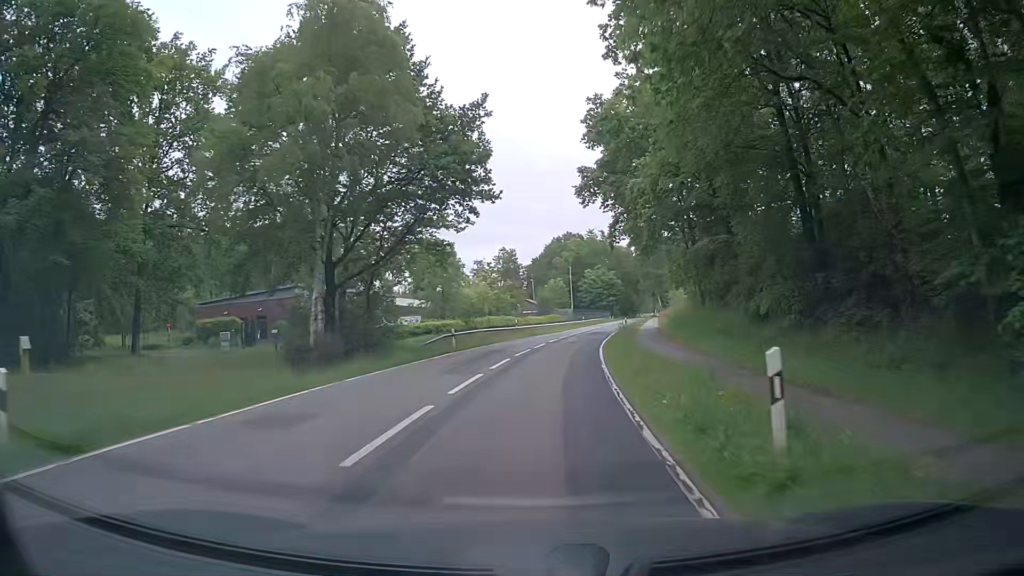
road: tertiary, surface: asphalt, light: Day
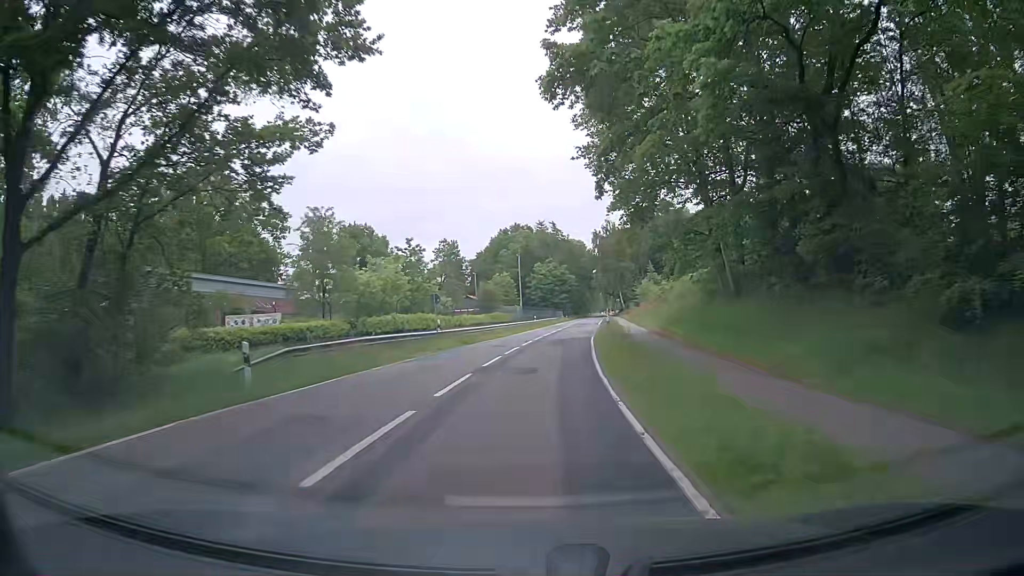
(+0.7, +19.0) m; +3°
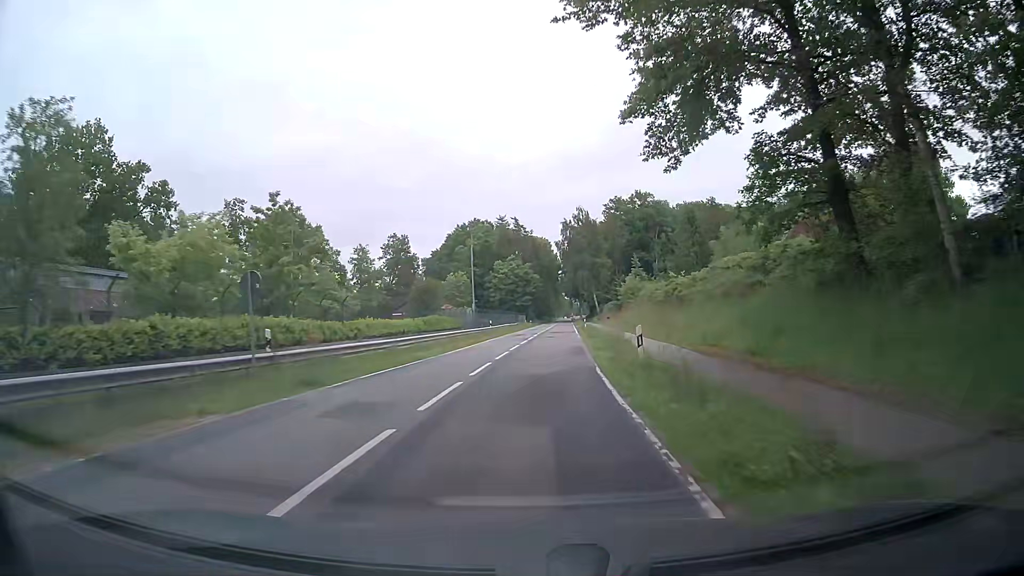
(+1.1, +19.4) m; +5°
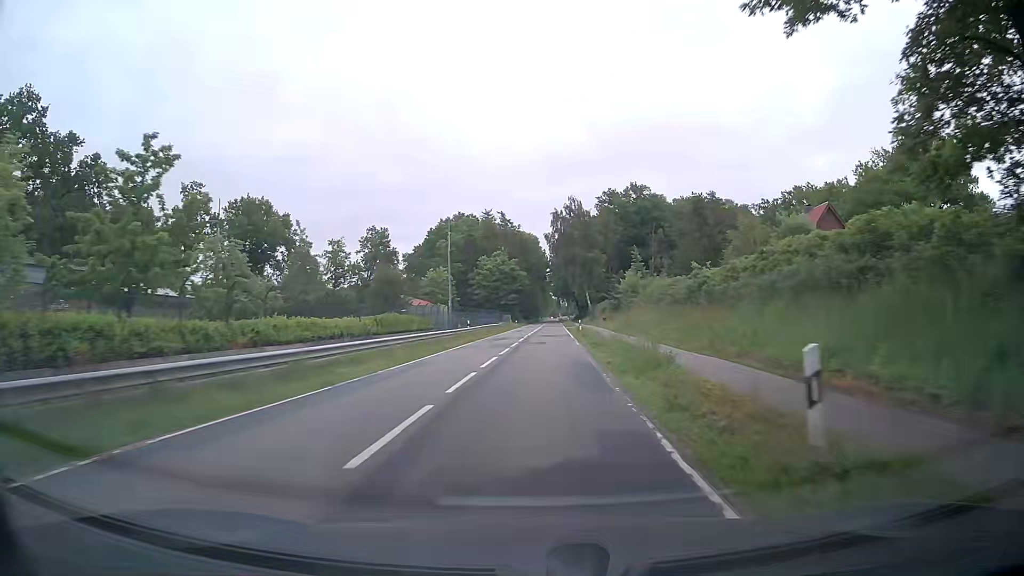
(0.0, +9.8) m; +1°
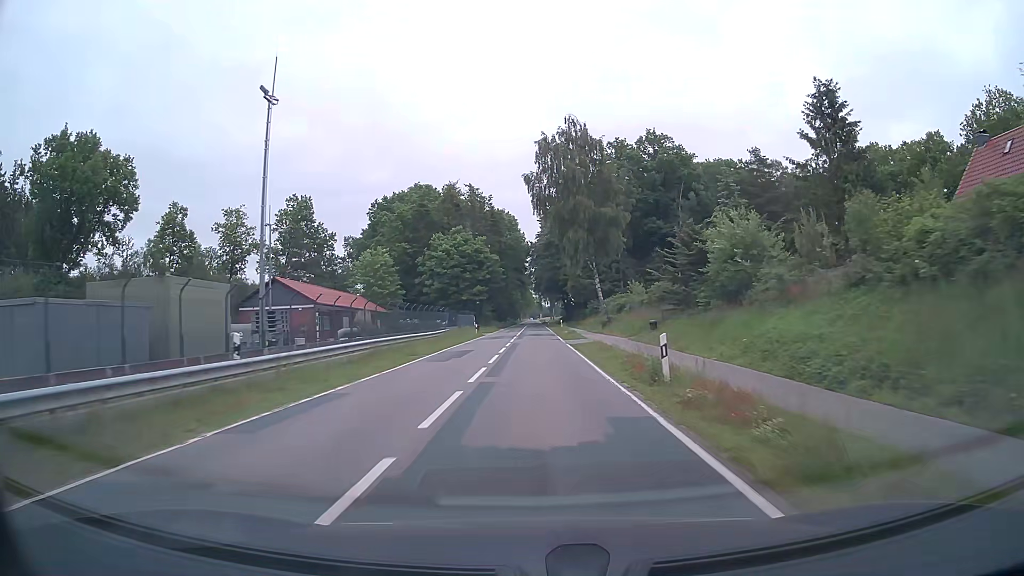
(+0.8, +40.3) m; +2°
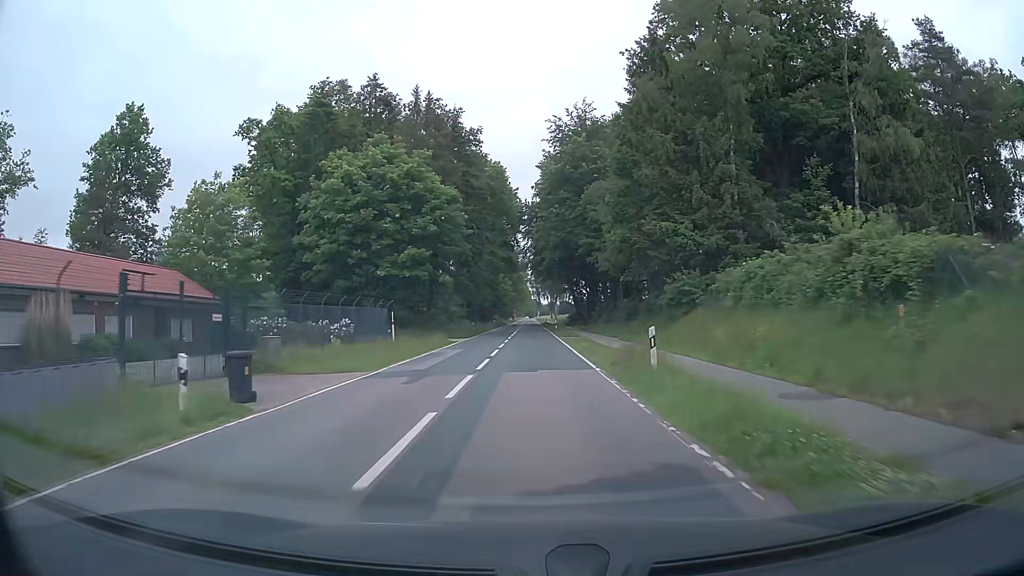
(+0.3, +51.6) m; 0°
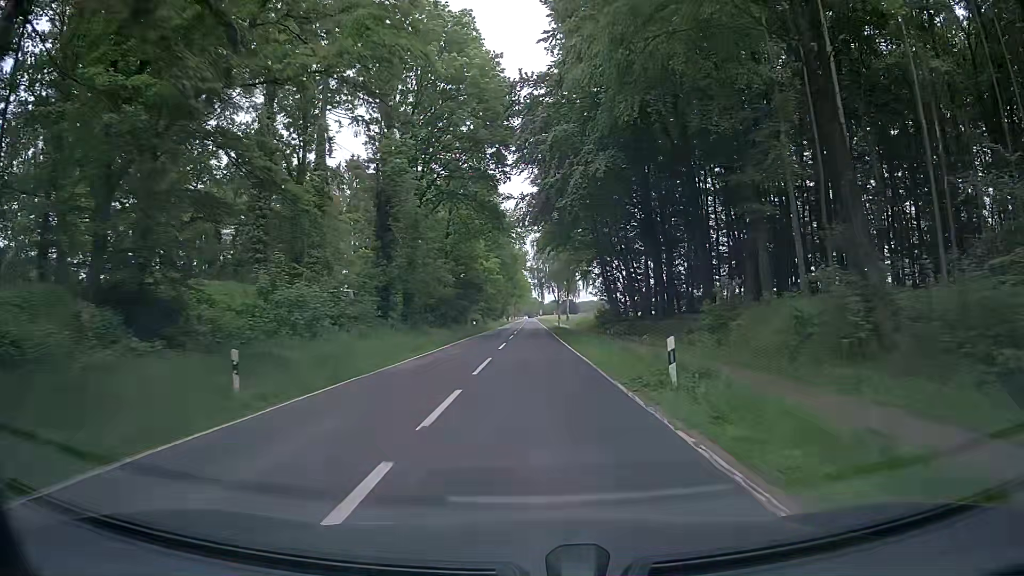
(+0.1, +51.9) m; 0°
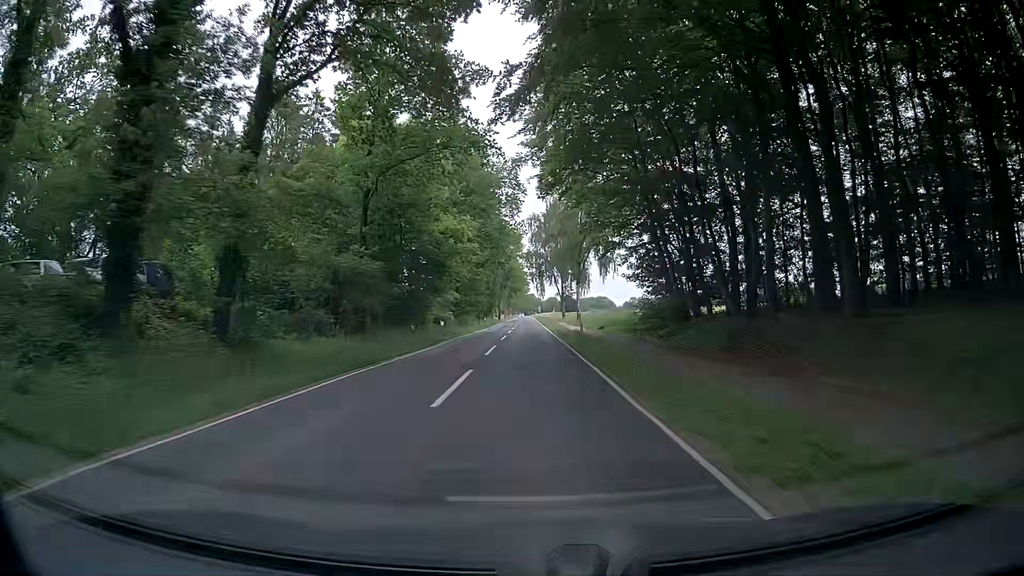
(-0.1, +31.2) m; -1°
(0, +10) (0, +20) (0, +30) (0, +40) (0, +50) (0, +60) (+1, +70) (+1, +80) (+1, +90) (+1, +100) m
